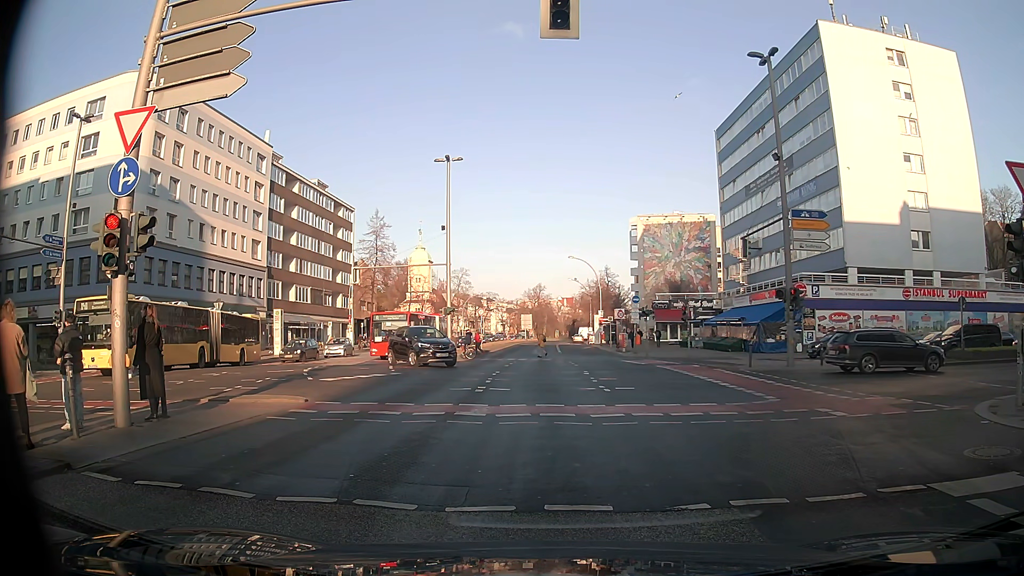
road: secondary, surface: asphalt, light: Day
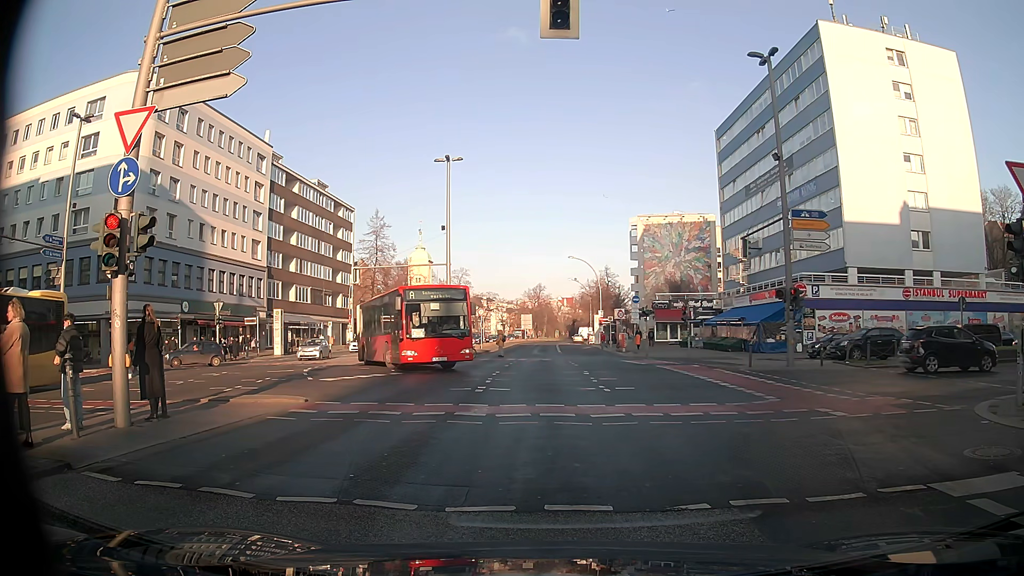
(0.0, 0.0) m; 0°
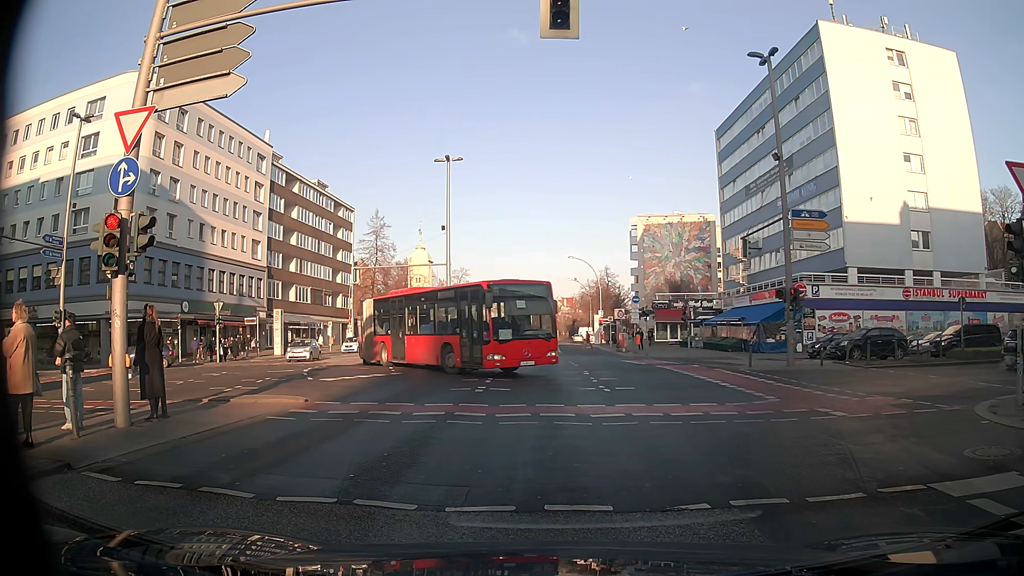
(0.0, 0.0) m; 0°
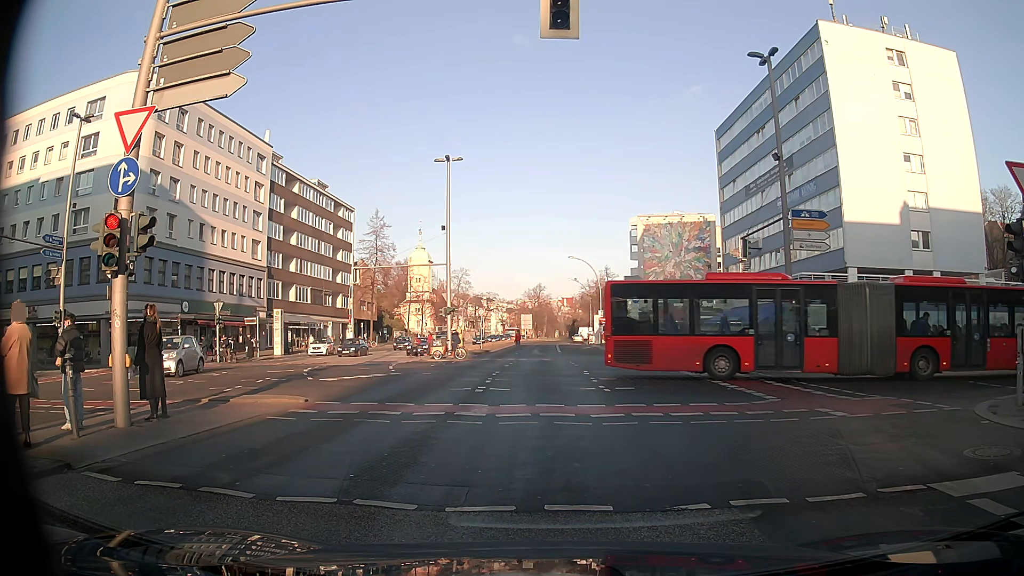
(0.0, 0.0) m; 0°
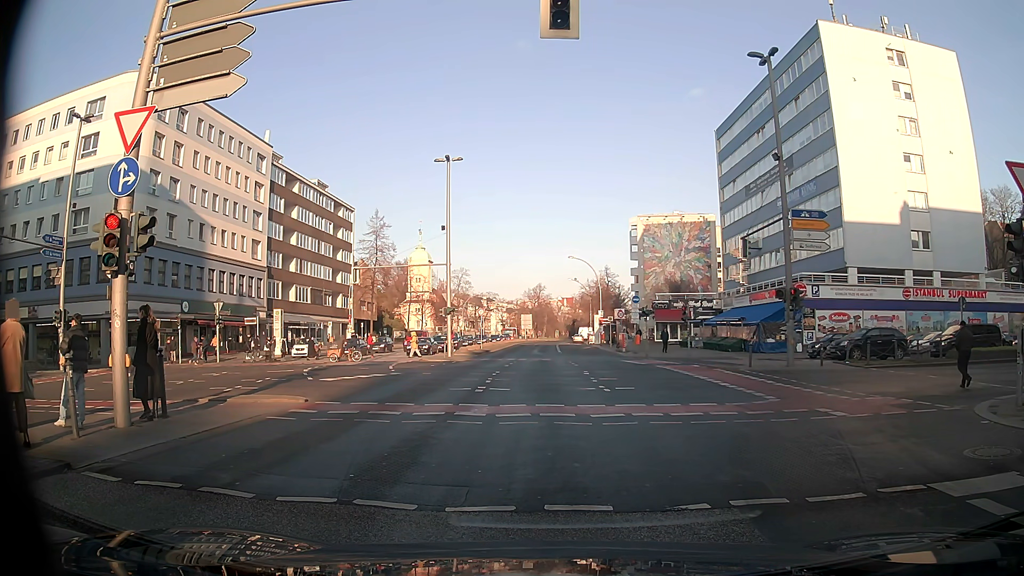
(0.0, 0.0) m; 0°
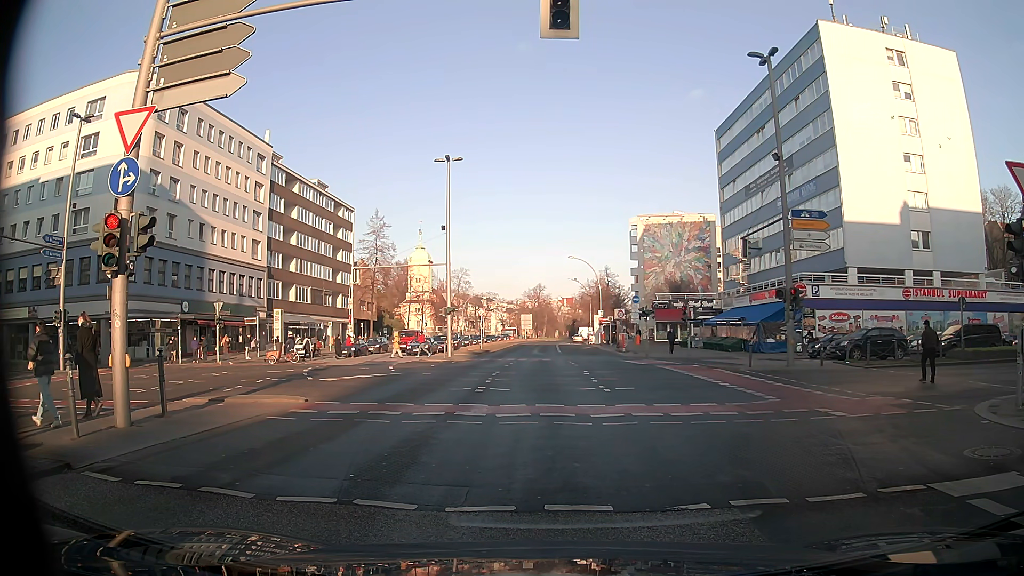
(0.0, 0.0) m; 0°
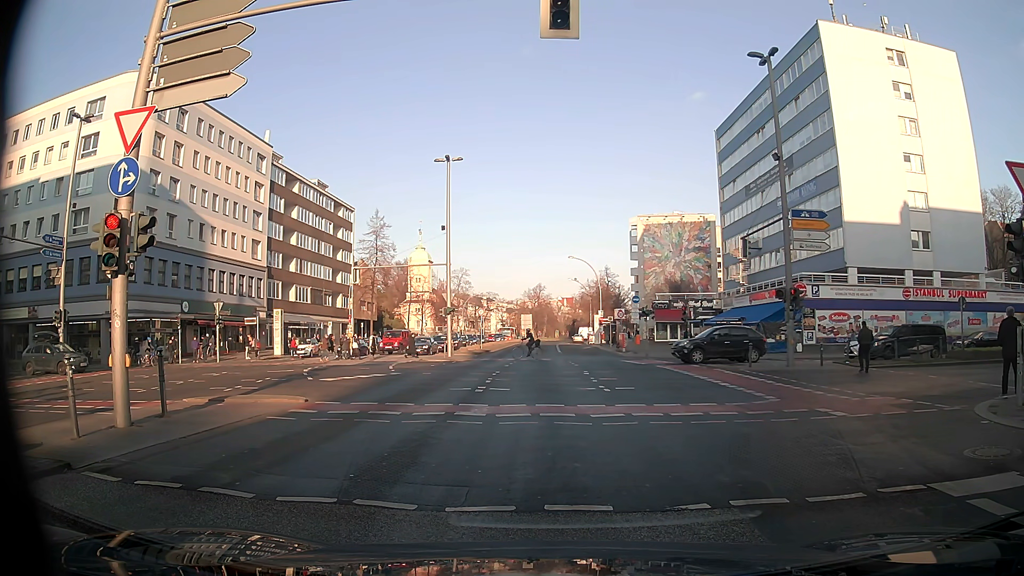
(0.0, 0.0) m; 0°
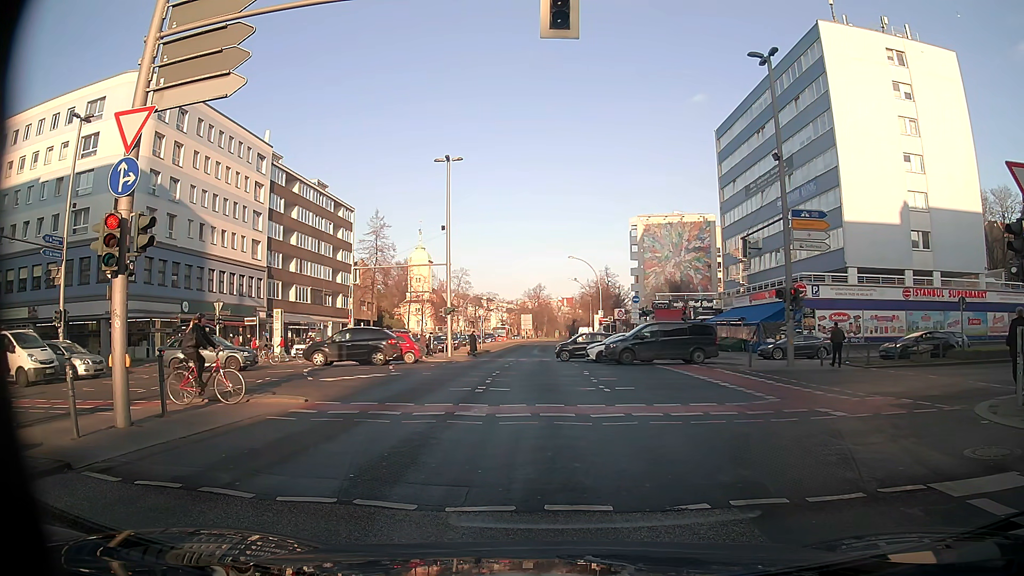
(0.0, 0.0) m; 0°
(0, +10) (0, +20) (0, +30) (0, +40) (0, +50) (0, +60) (0, +70) (0, +80) (0, +90) (+1, +100) m
